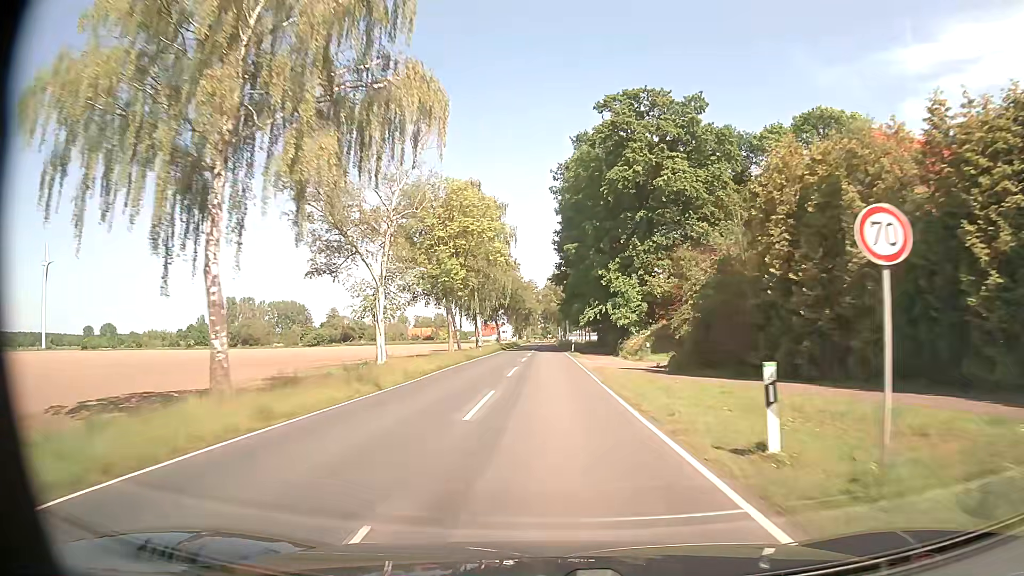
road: secondary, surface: asphalt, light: Day
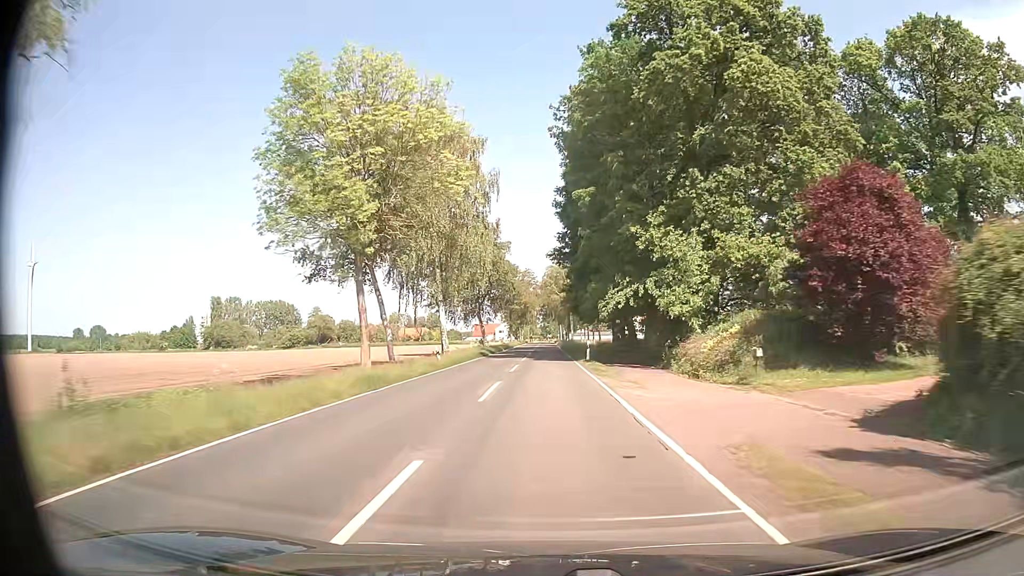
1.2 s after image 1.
(0.0, +21.7) m; 0°
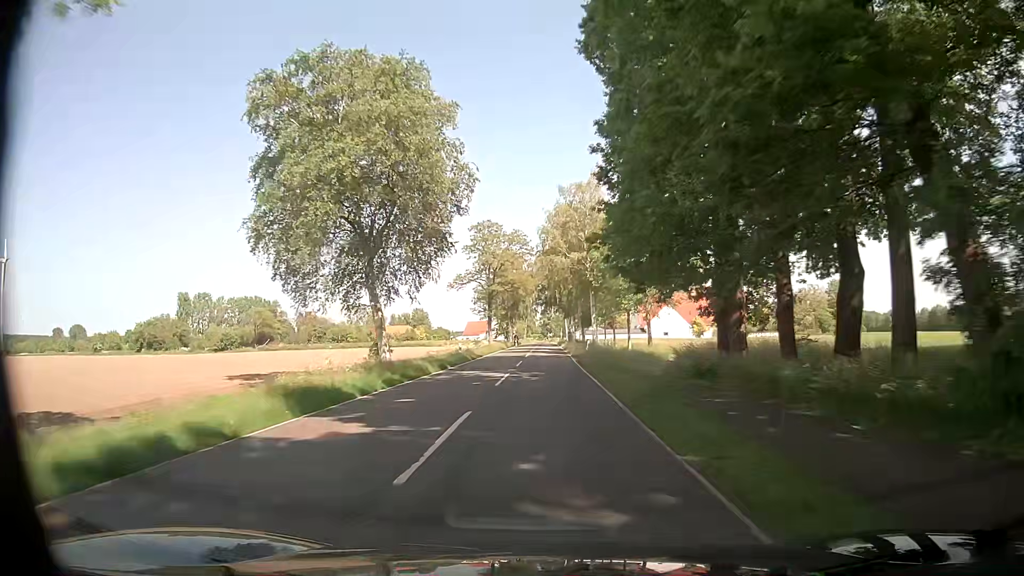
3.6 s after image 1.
(-0.1, +43.1) m; 0°
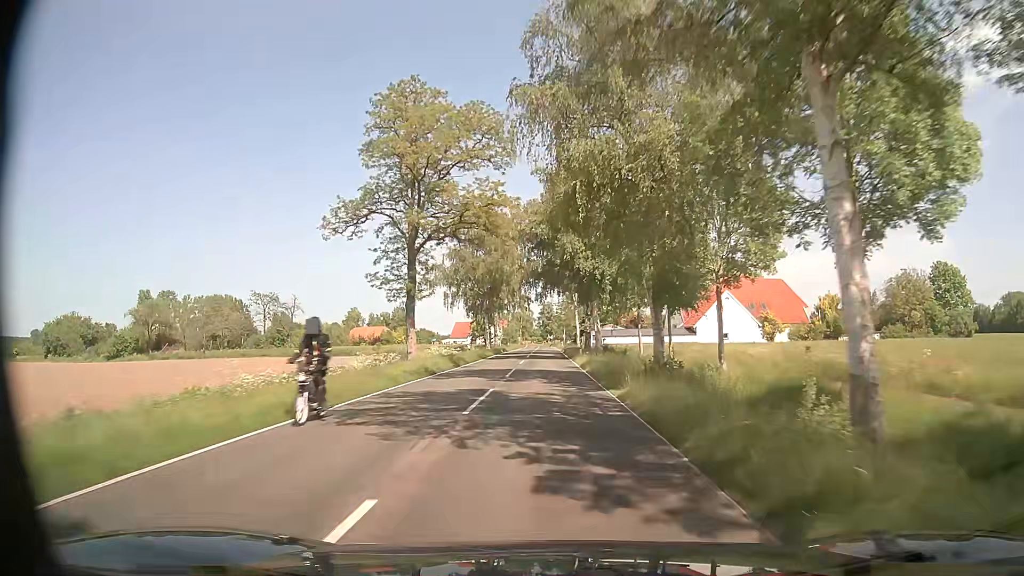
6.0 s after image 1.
(+0.1, +42.9) m; 0°
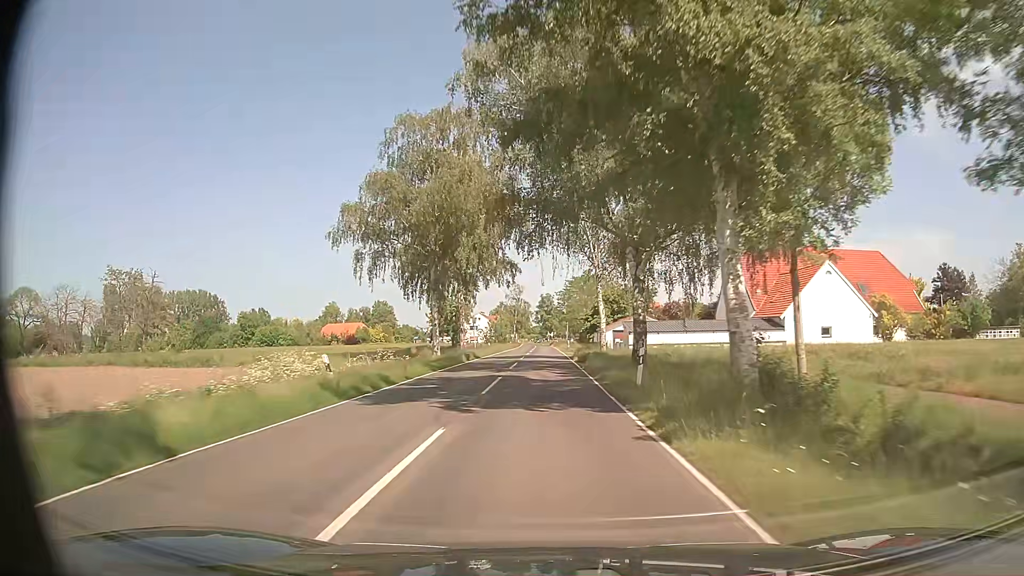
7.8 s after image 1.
(+0.2, +32.2) m; +1°
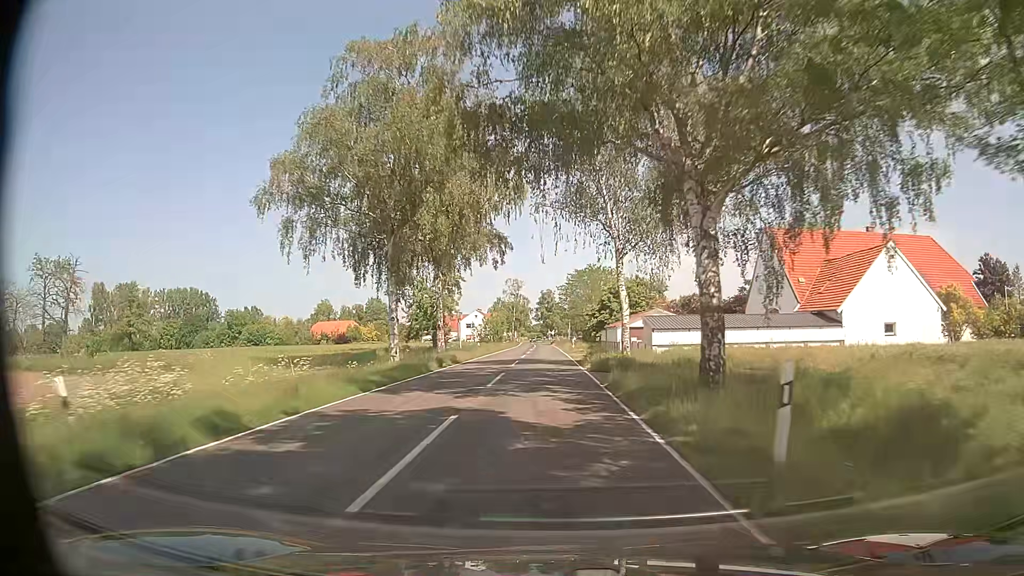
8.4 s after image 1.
(-0.1, +10.8) m; -1°
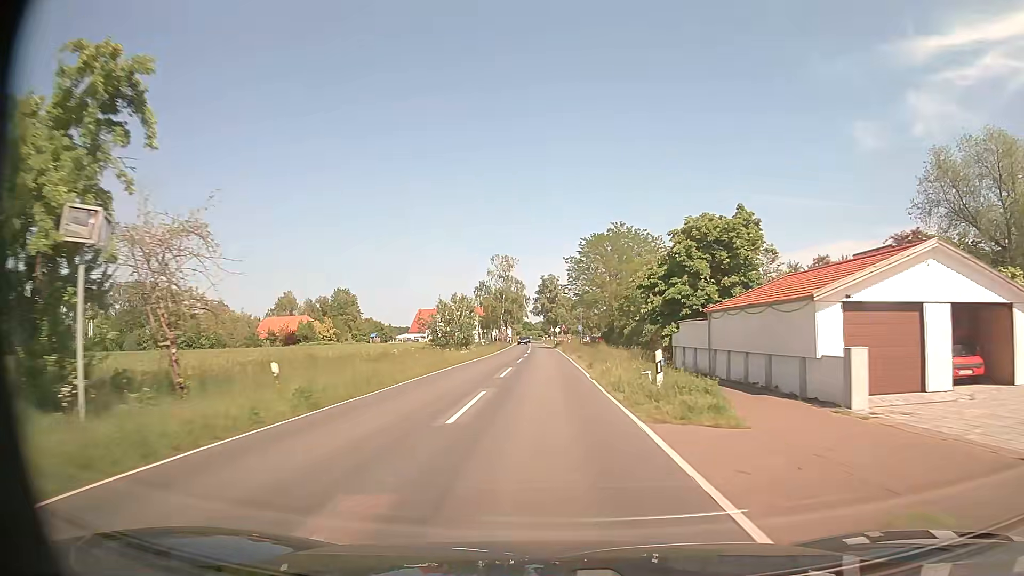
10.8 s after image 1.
(+0.2, +43.0) m; 0°
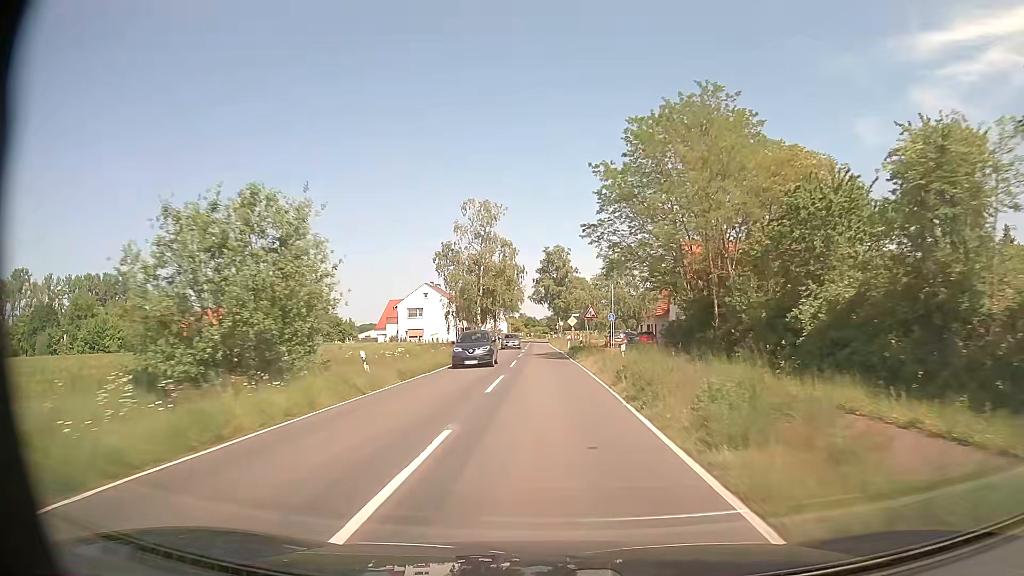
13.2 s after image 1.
(0.0, +43.2) m; 0°
(0, +10) (0, +20) (0, +30) (0, +40) (-1, +50) (-1, +60) (-1, +70) (-1, +80) (-1, +90) (-2, +100) m
